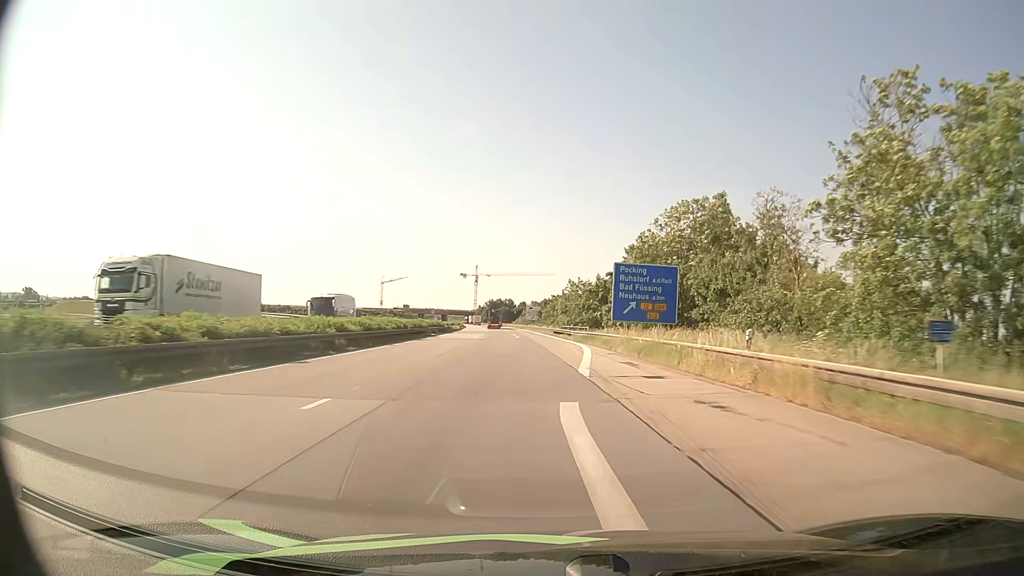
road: motorway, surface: asphalt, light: Day
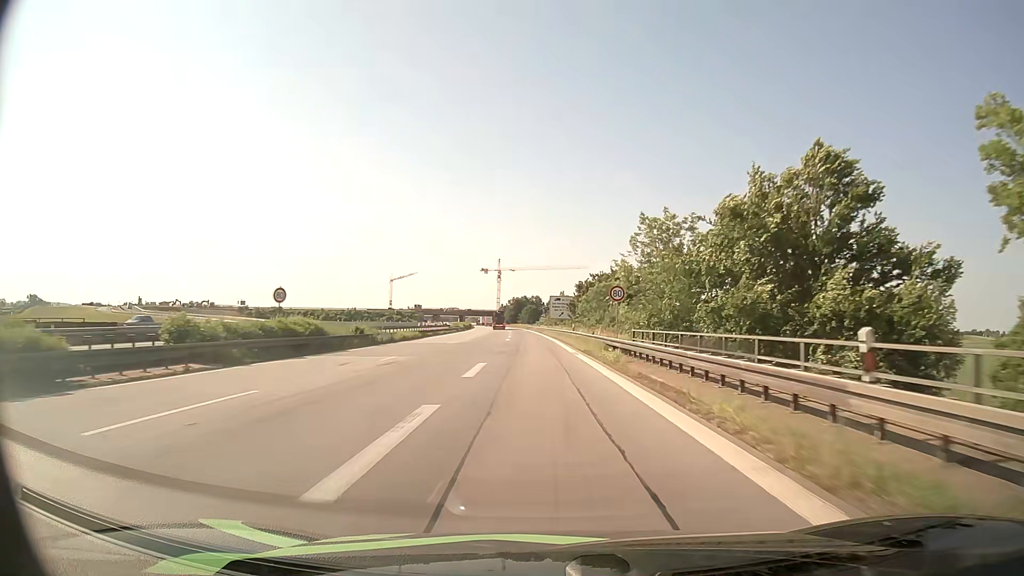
(-0.4, +57.2) m; -2°
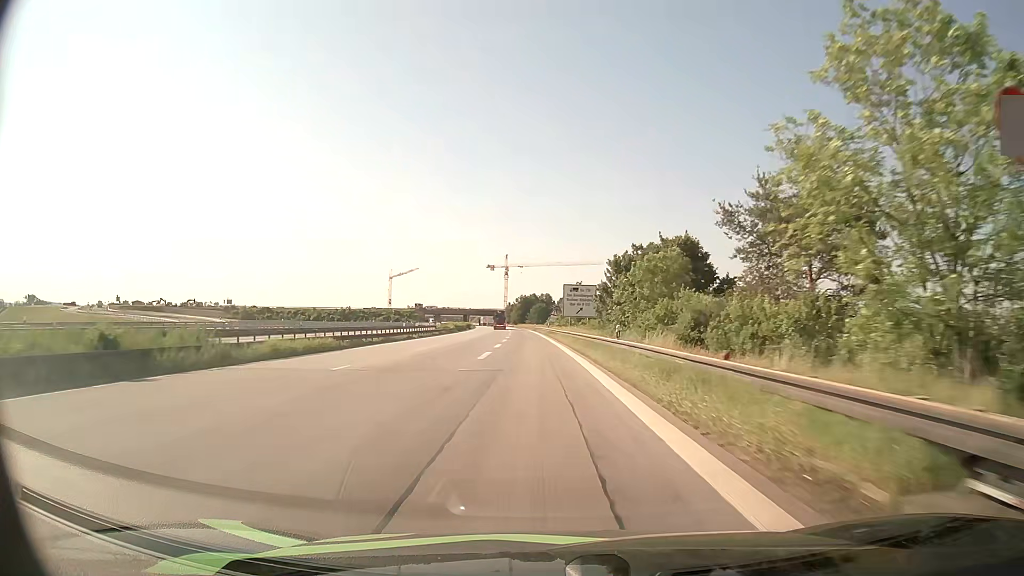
(-0.3, +27.5) m; -1°
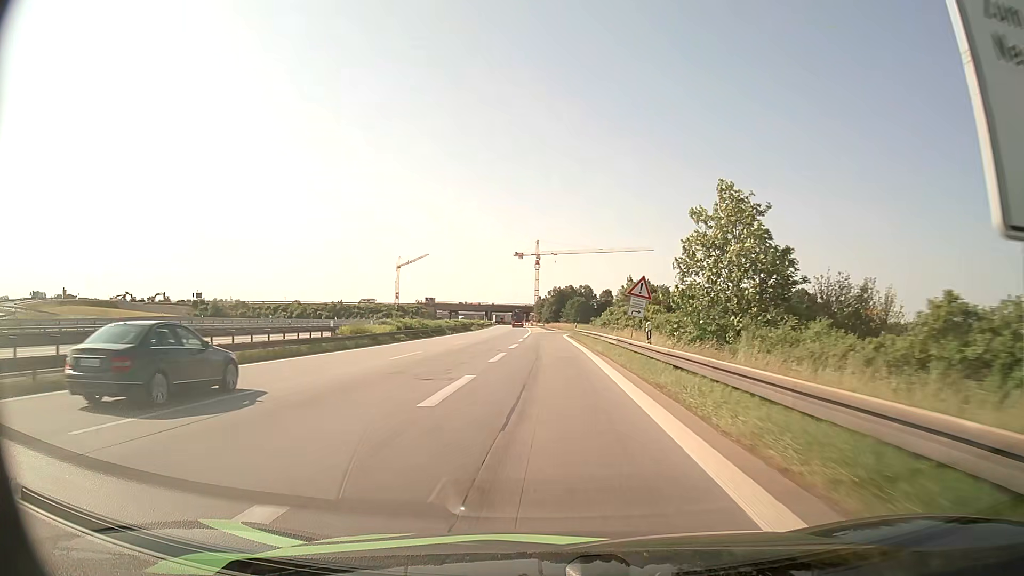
(-1.8, +62.4) m; -3°
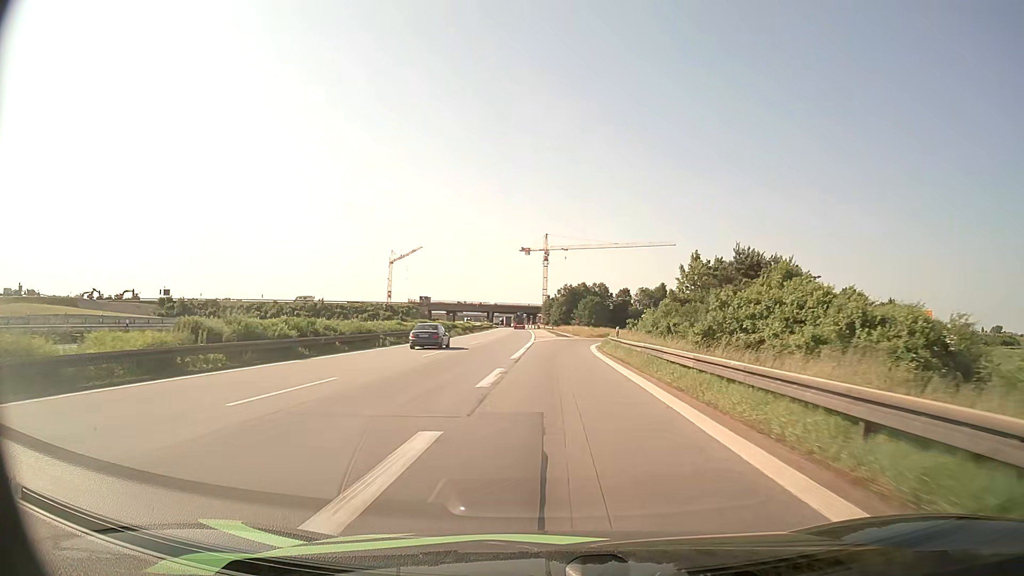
(-0.3, +32.0) m; -1°
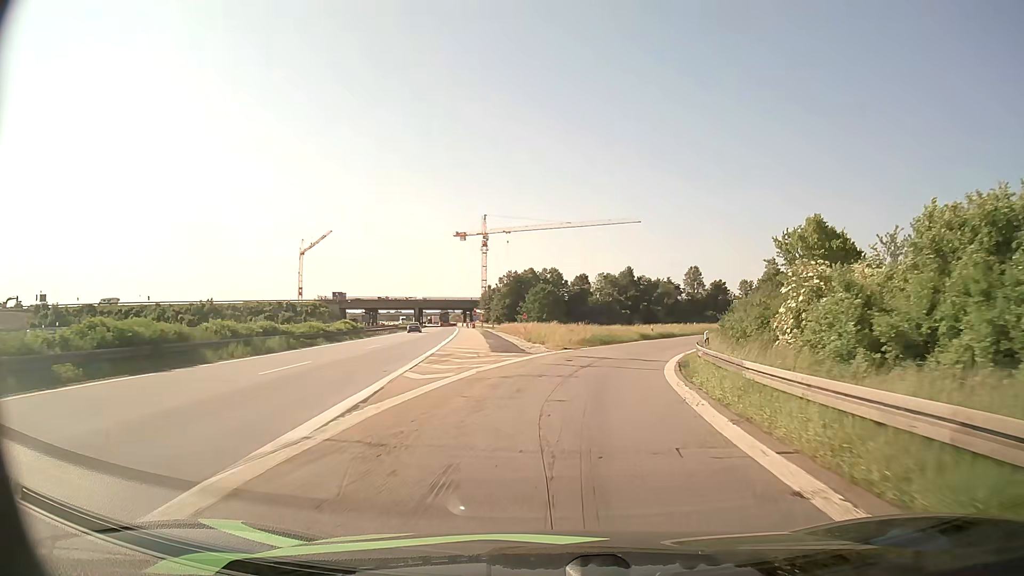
(+0.9, +46.0) m; +4°
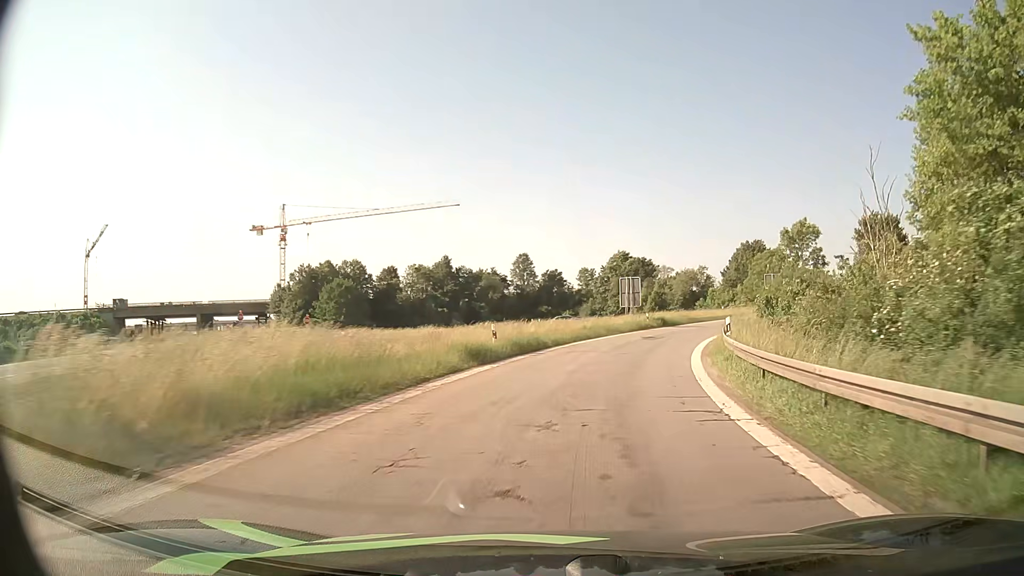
(+4.0, +32.8) m; +15°
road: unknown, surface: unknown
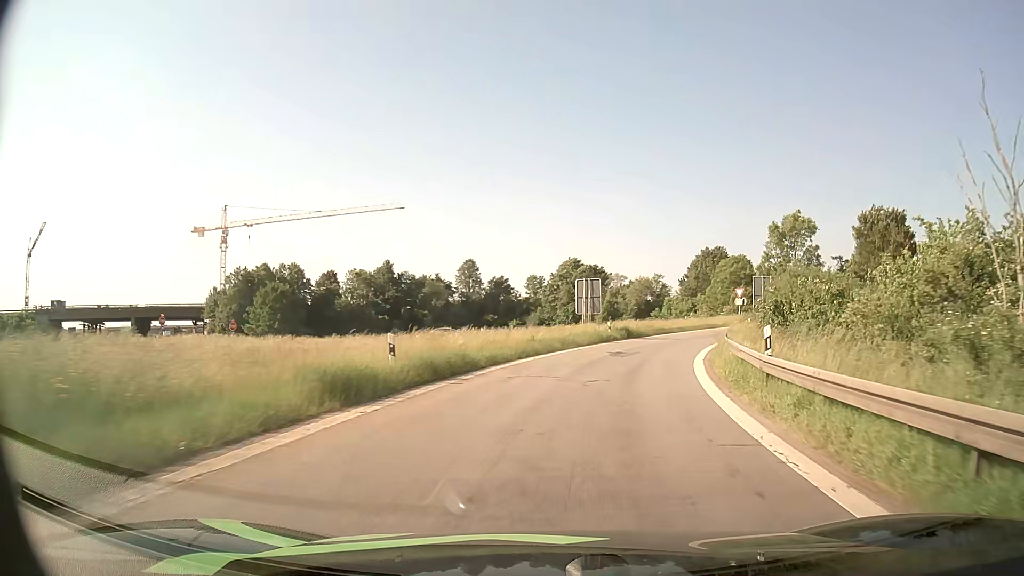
(+0.3, +8.2) m; +4°
(0, +10) (+2, +20) (+4, +30) (+8, +39) (+12, +48) (+18, +56) (+23, +65) (+29, +73) (+35, +81) (+40, +89) m
